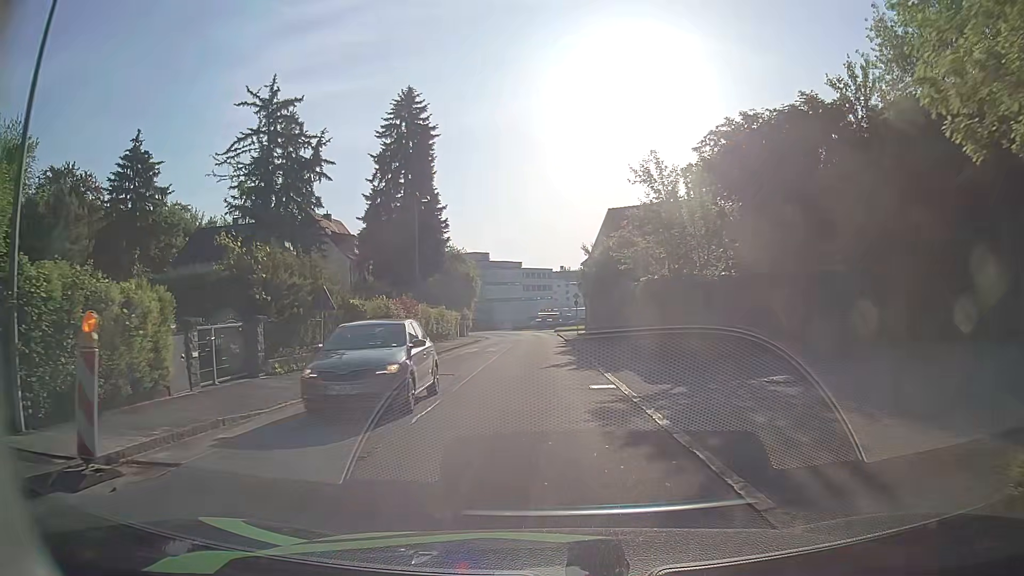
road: tertiary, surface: asphalt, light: Day
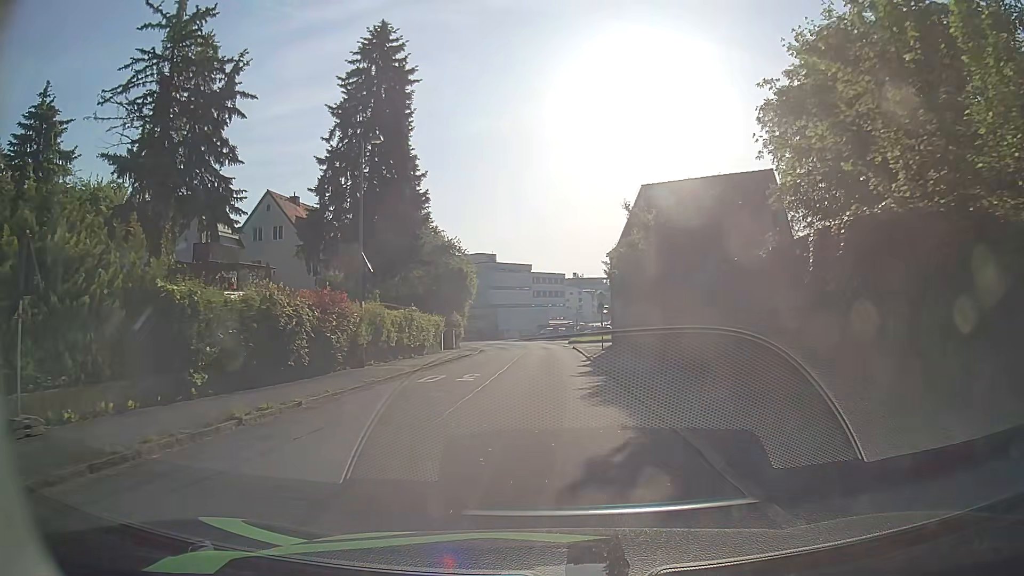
(-0.3, +13.5) m; -2°
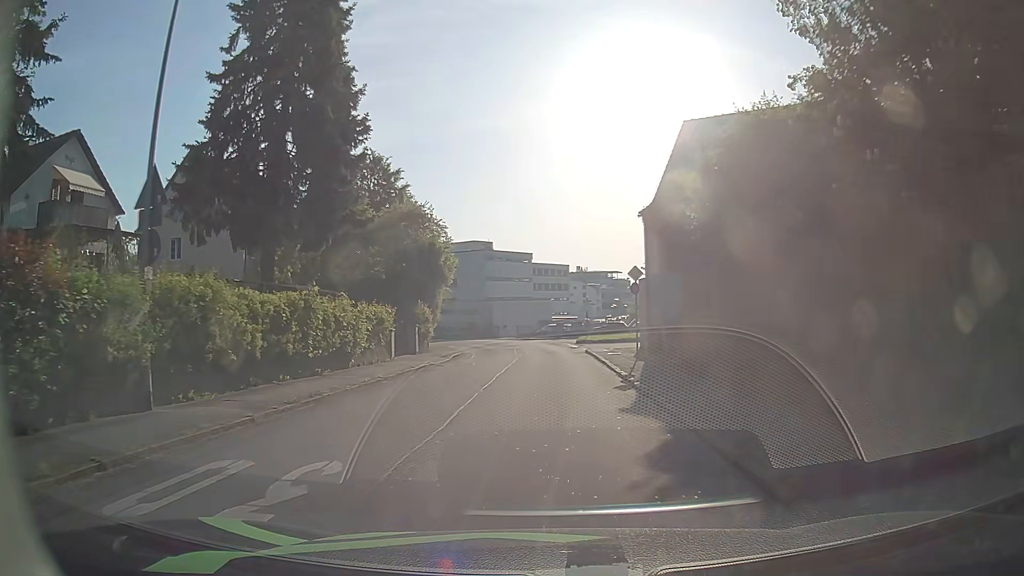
(+0.1, +13.6) m; 0°
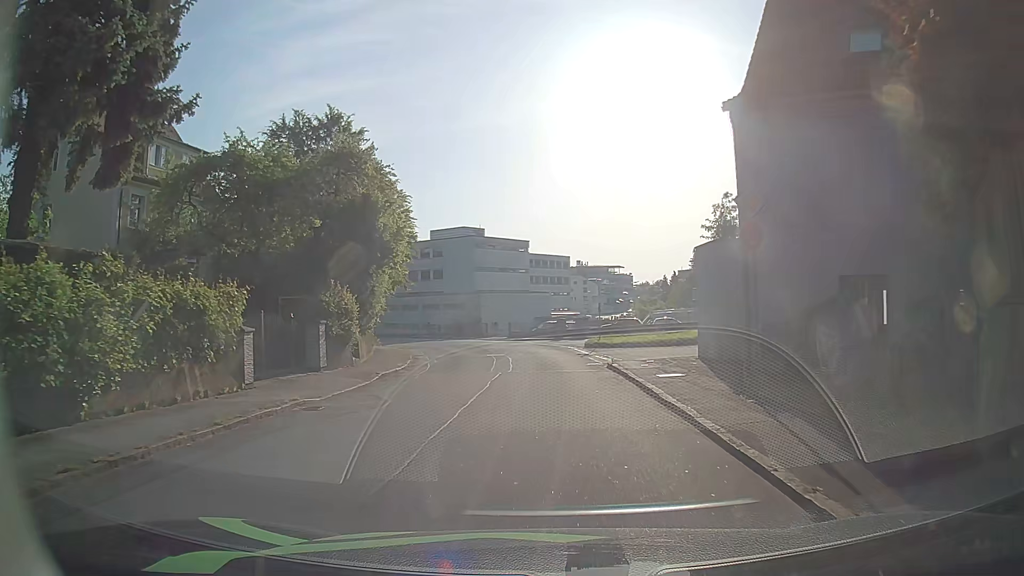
(0.0, +13.5) m; 0°
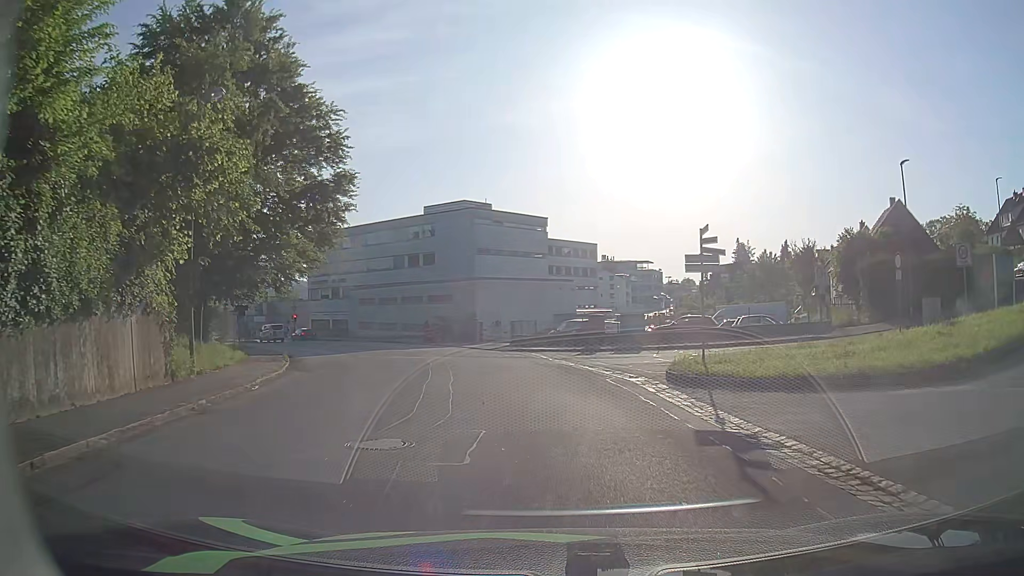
(-0.1, +22.1) m; -2°
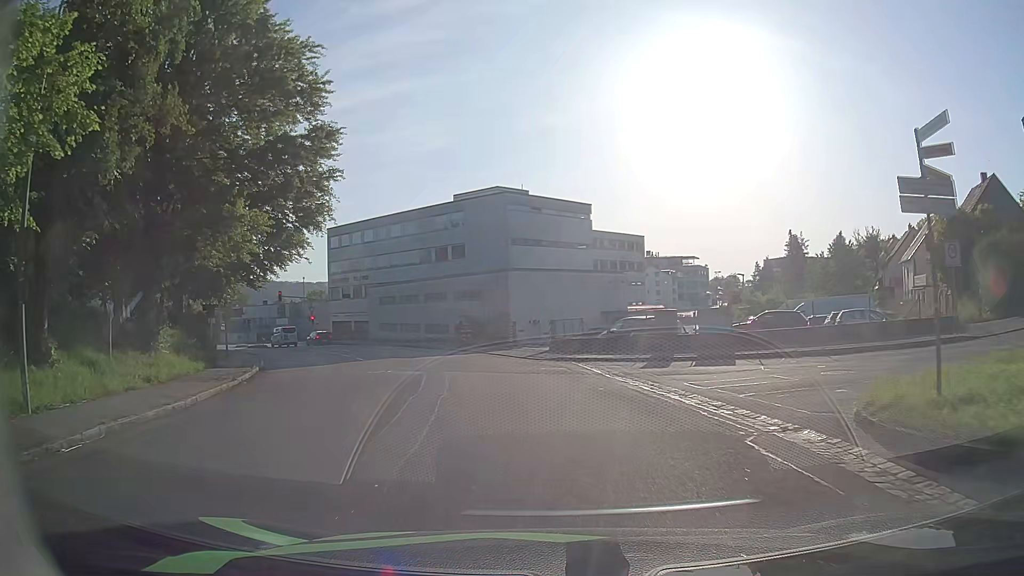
(-0.2, +8.5) m; -3°
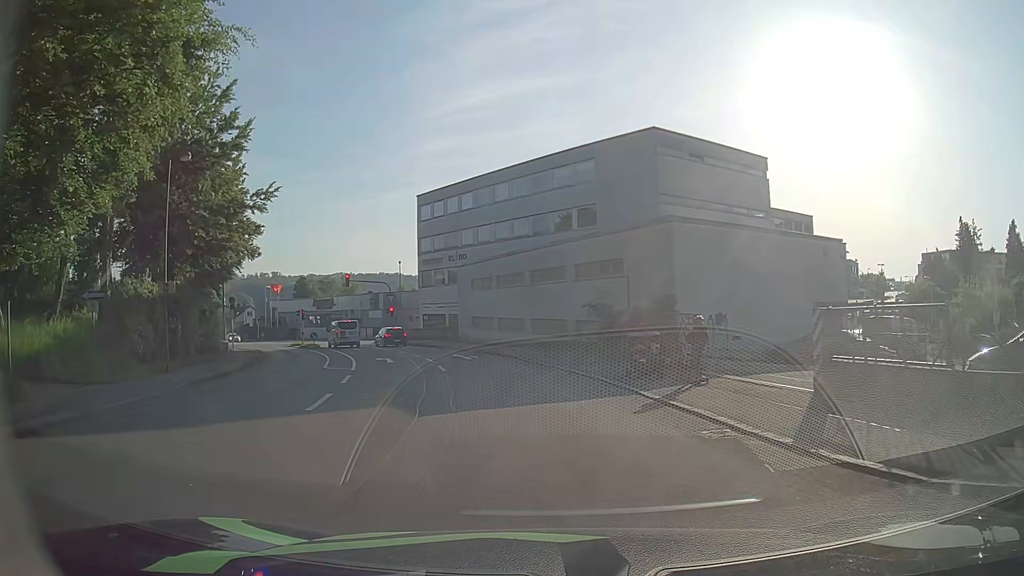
(-2.0, +19.6) m; -11°
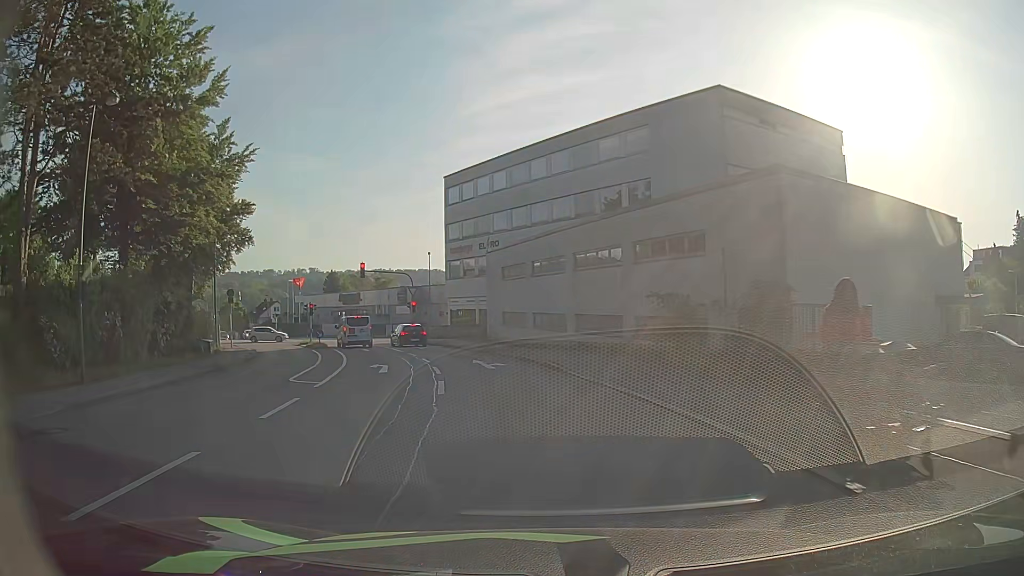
(-0.4, +7.4) m; -5°
